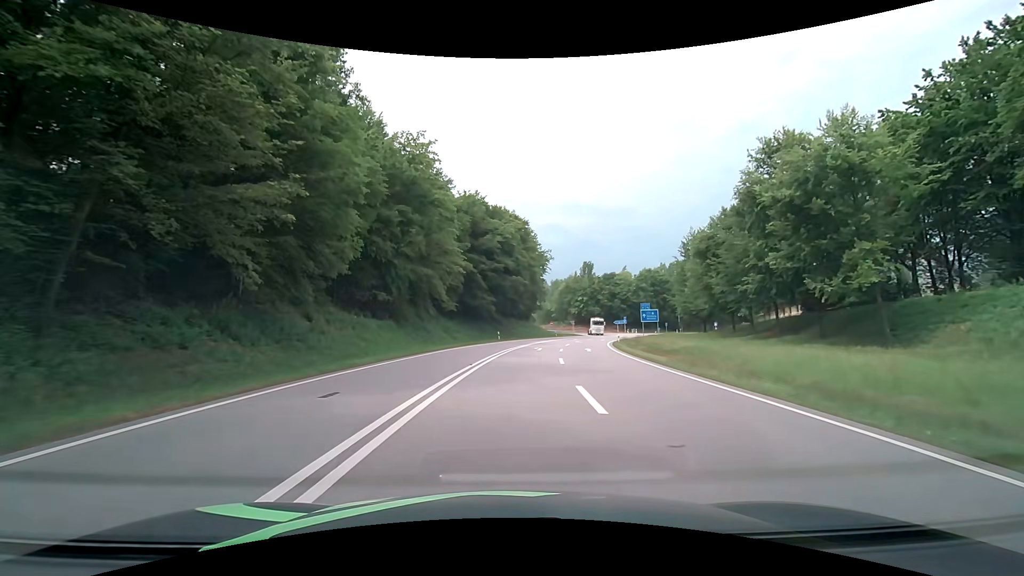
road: primary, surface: asphalt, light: Day
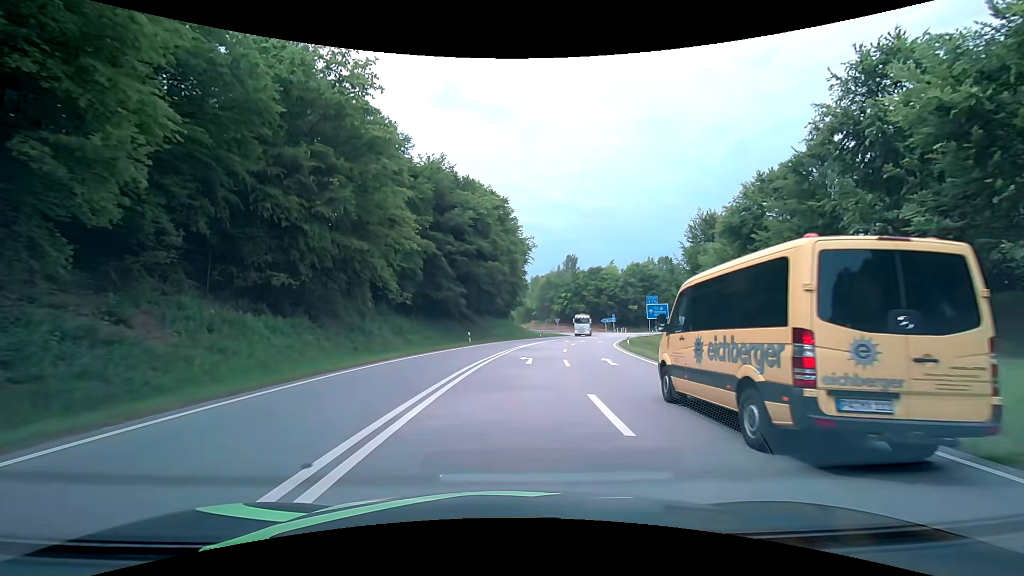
(+0.3, +13.8) m; +2°
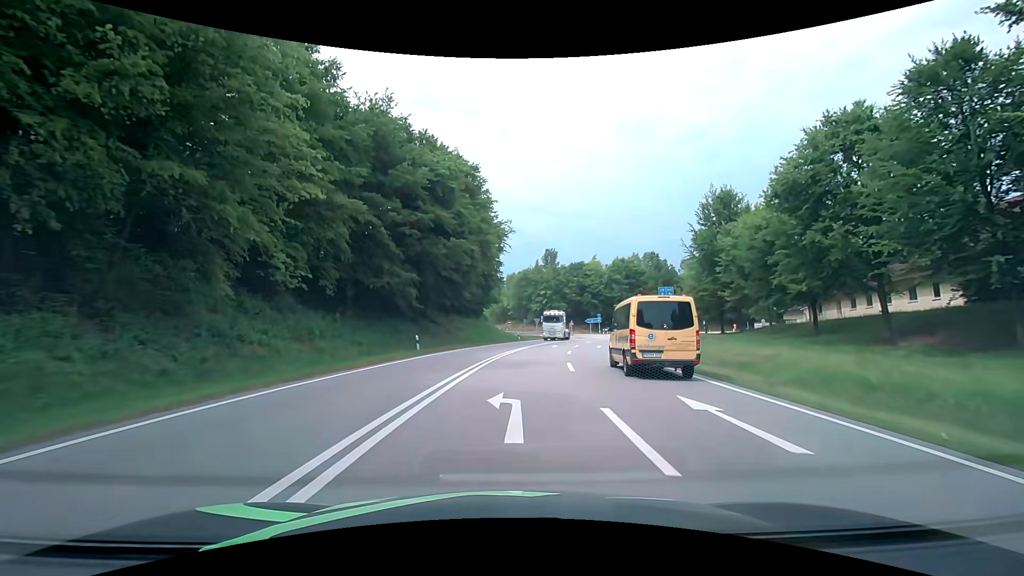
(+0.3, +13.8) m; +3°
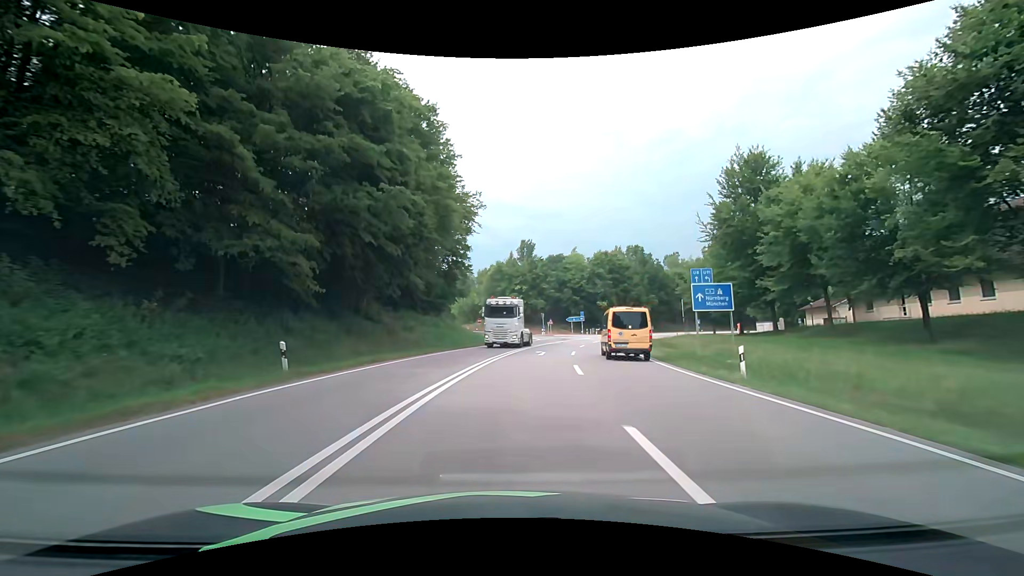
(+0.3, +13.9) m; +3°
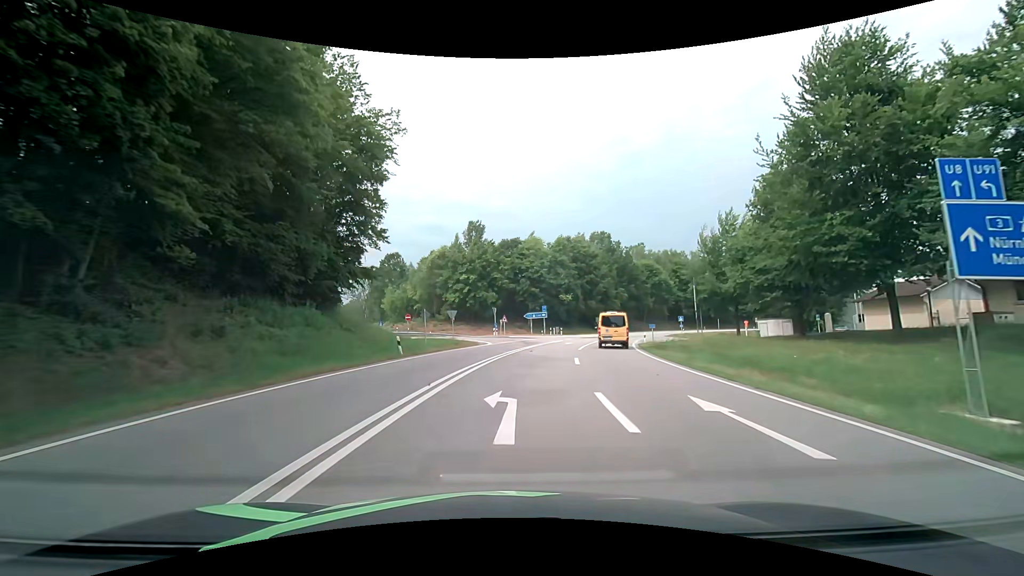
(+1.0, +20.8) m; +6°
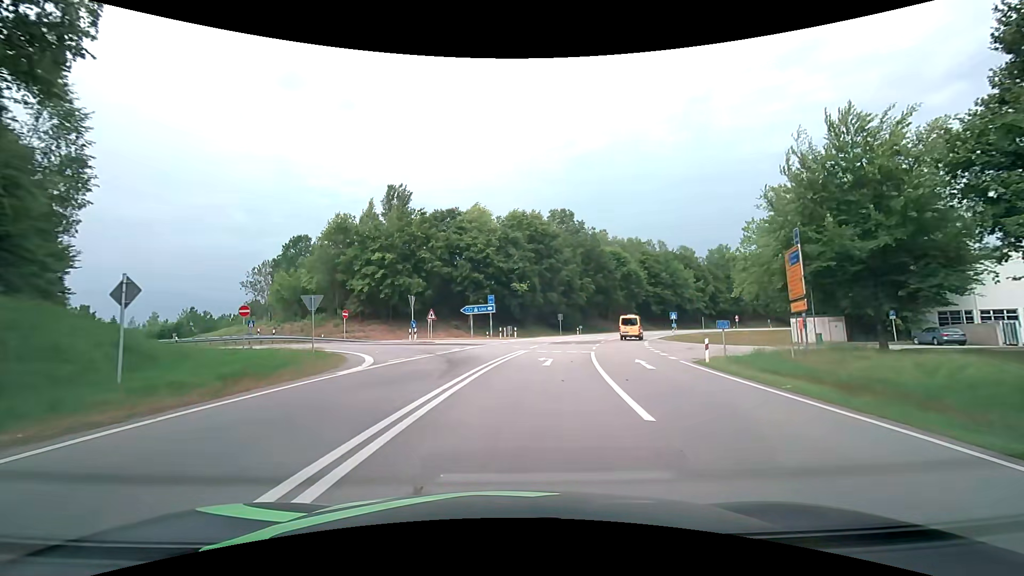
(+1.3, +24.1) m; +7°
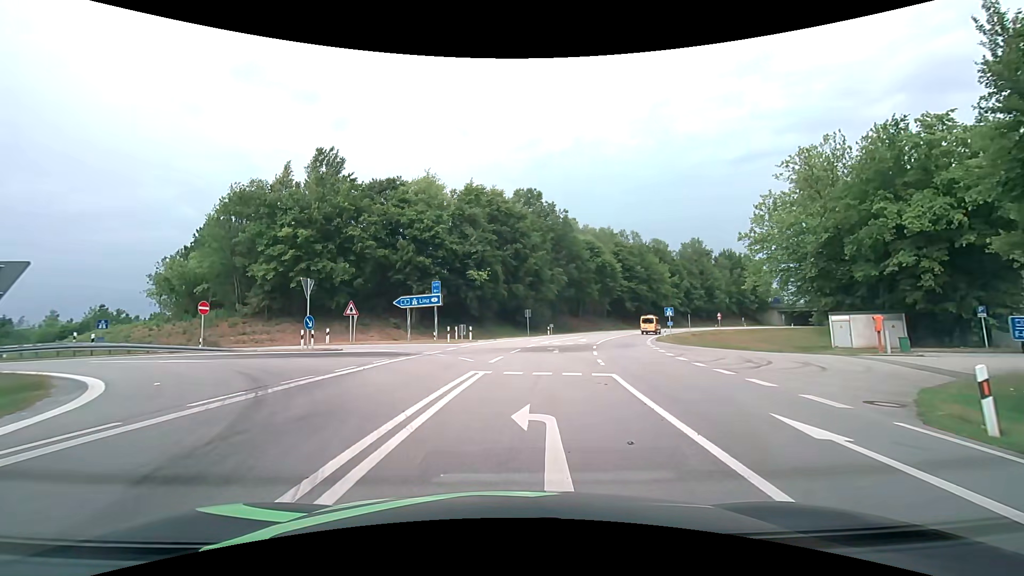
(+0.4, +13.6) m; +4°
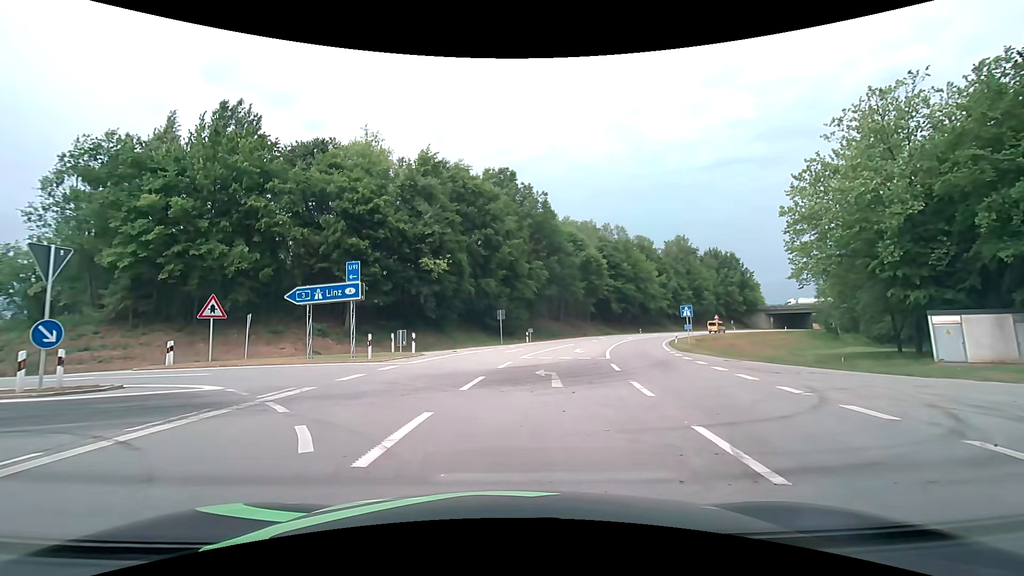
(+0.5, +12.7) m; +3°
(-1, +10) (-7, +18) (-17, +20) (-27, +22) (-36, +25) (-46, +29) (-54, +33) (-63, +39) (-71, +45) (-78, +52) m
